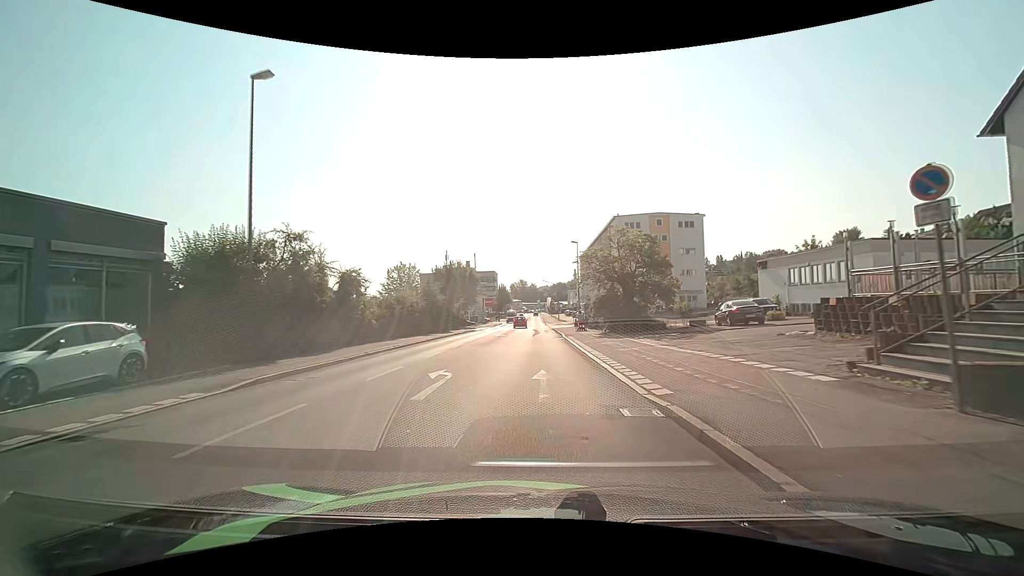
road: tertiary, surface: asphalt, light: Day
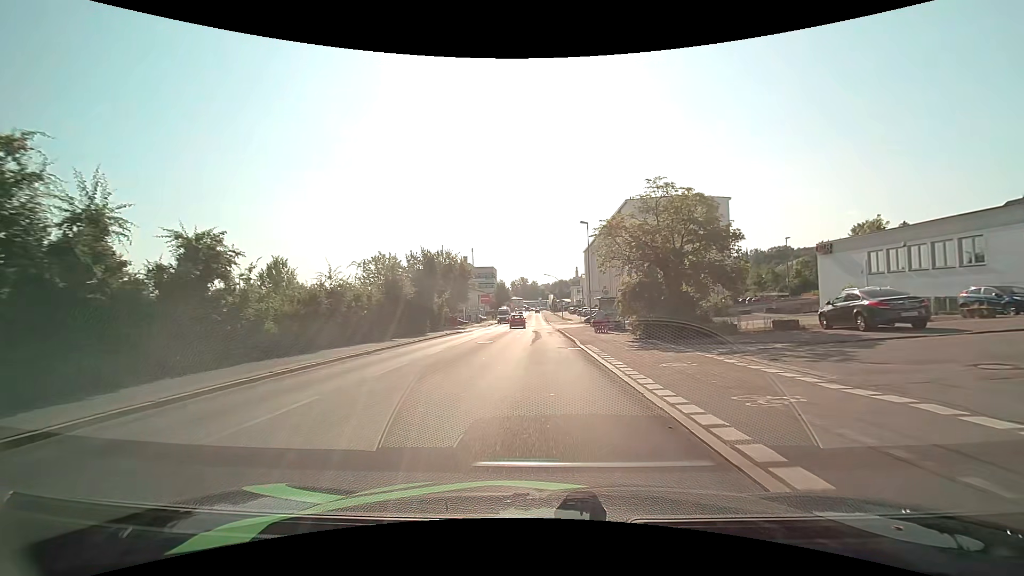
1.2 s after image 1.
(0.0, +11.6) m; 0°
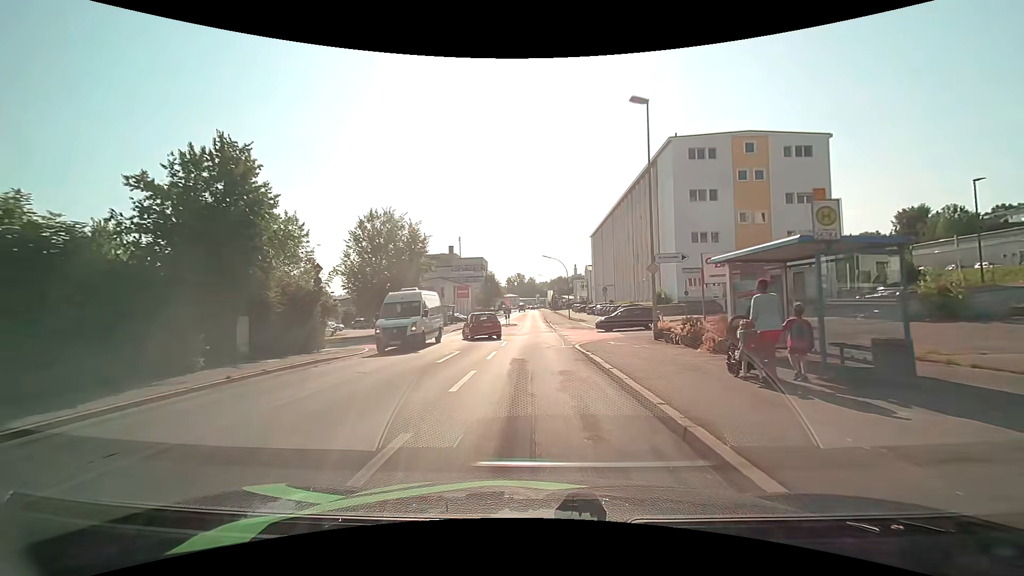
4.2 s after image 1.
(+0.1, +28.0) m; +1°
(0, +10) (0, +20) (0, +30) (0, +40) (-1, +50) (-1, +60) (-1, +70) (-1, +80) (-1, +90) (-1, +100) m
